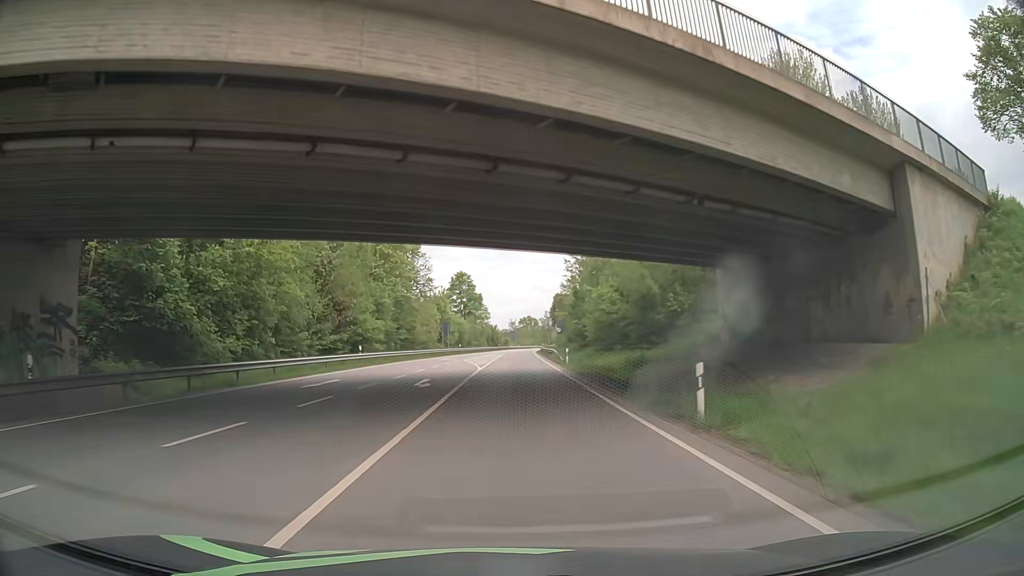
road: primary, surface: asphalt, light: Day
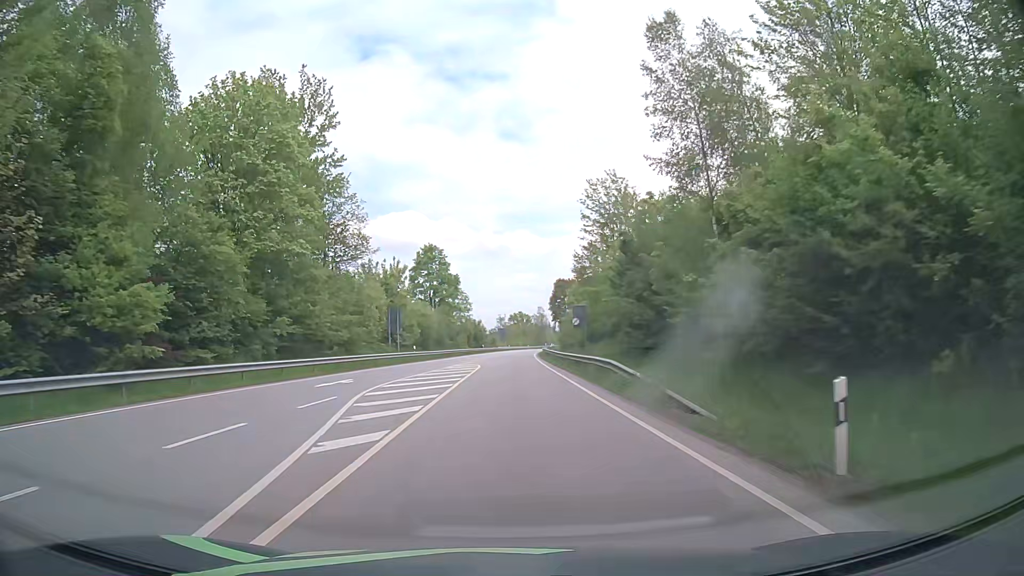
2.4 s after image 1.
(-0.1, +36.3) m; 0°
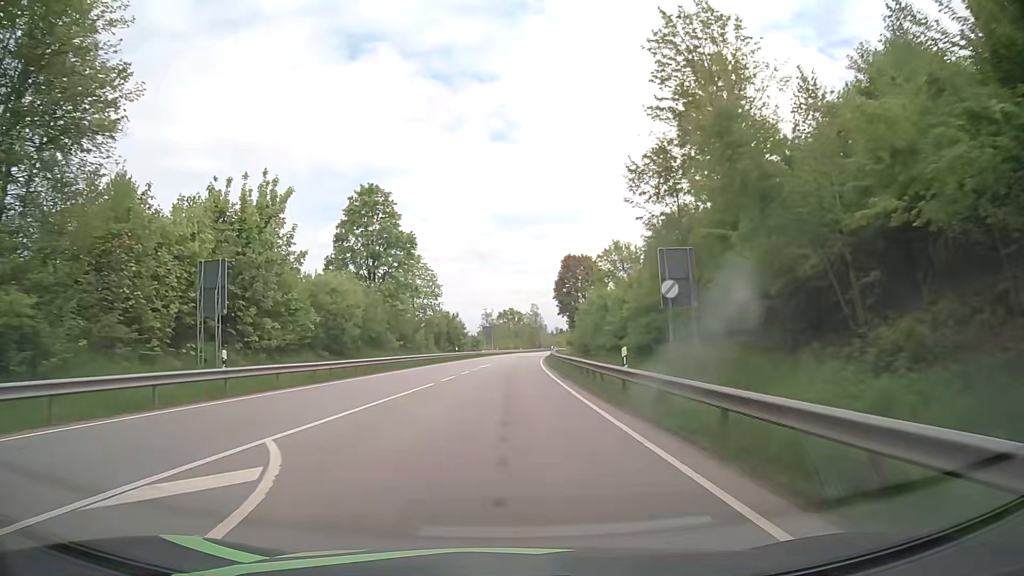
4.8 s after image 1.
(+0.6, +36.8) m; +1°
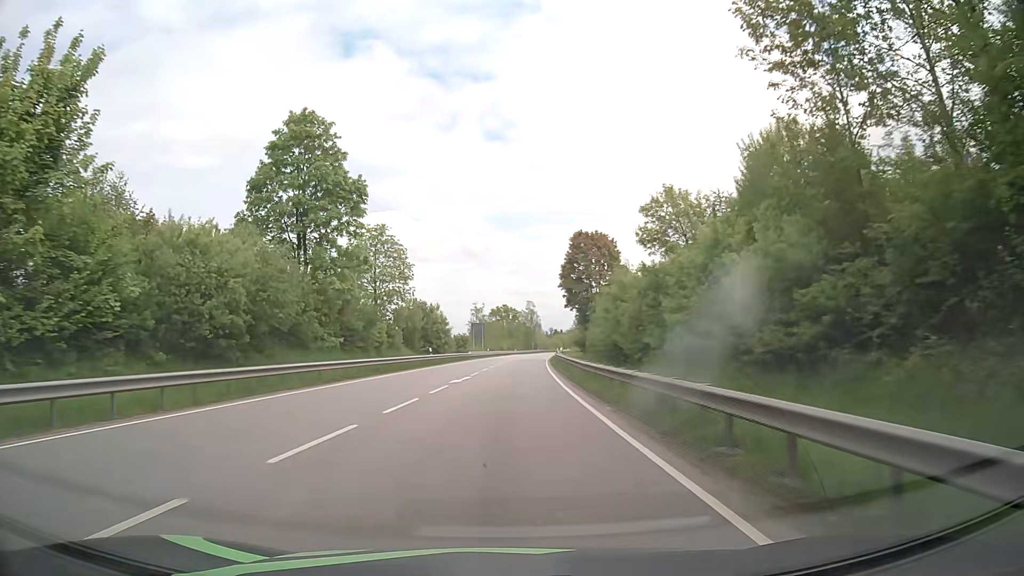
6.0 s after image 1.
(+0.1, +19.0) m; 0°
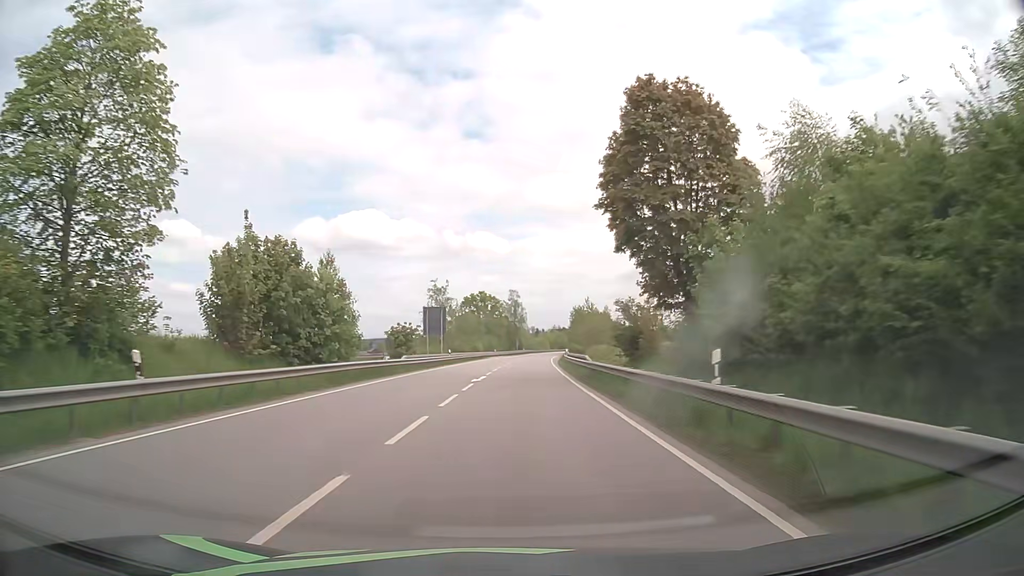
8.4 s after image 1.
(+0.7, +40.7) m; +2°
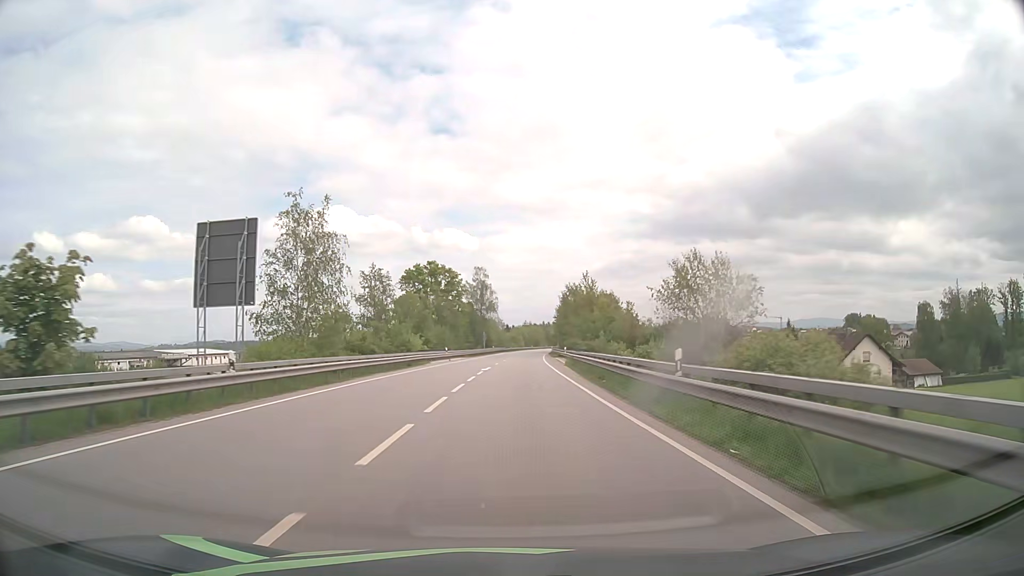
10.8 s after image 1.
(+0.9, +44.3) m; +2°
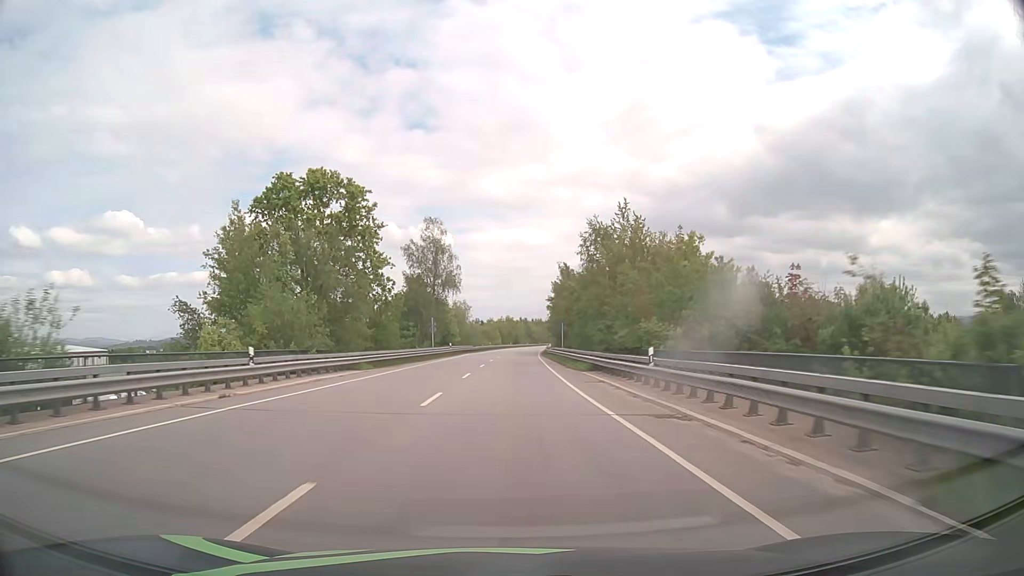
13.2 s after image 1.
(+1.0, +48.1) m; +2°
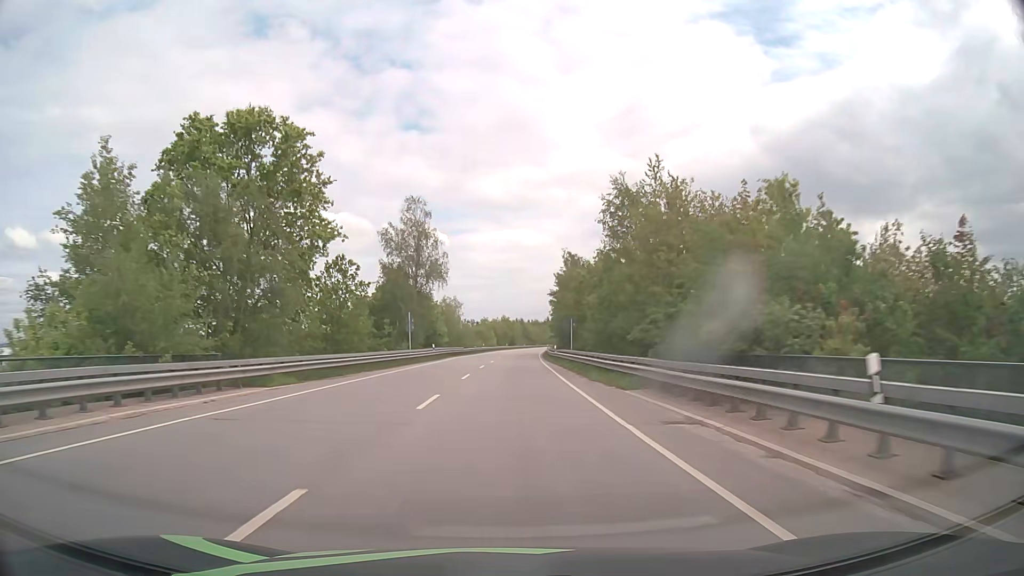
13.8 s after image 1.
(0.0, +12.6) m; 0°
